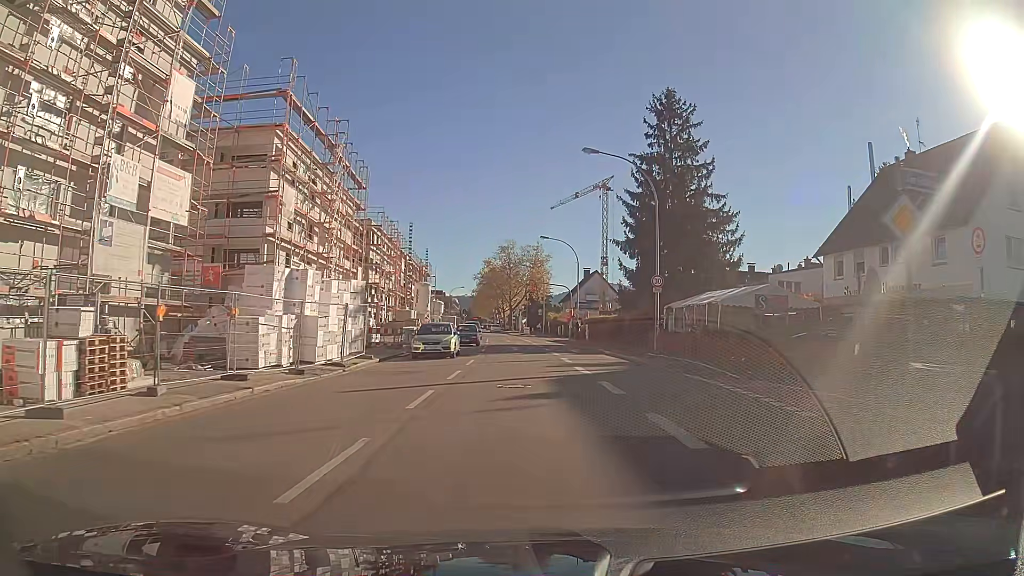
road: secondary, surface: asphalt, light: Day
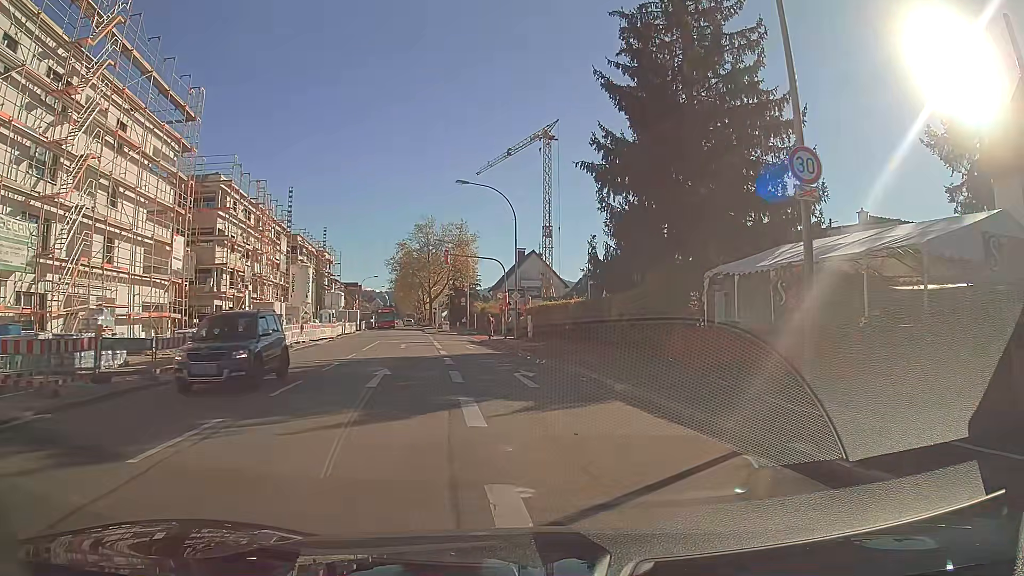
(+1.0, +22.6) m; +6°
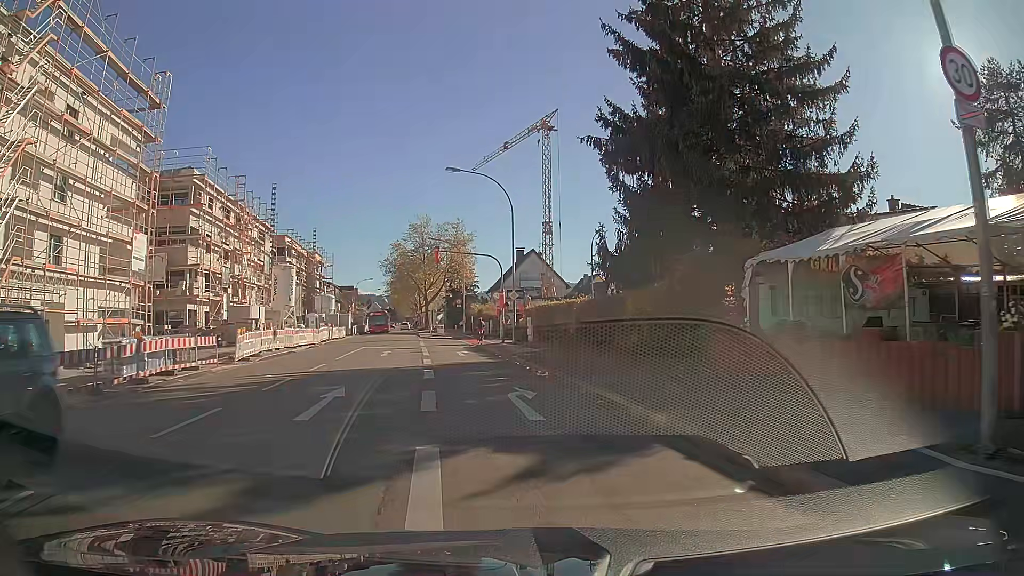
(0.0, +4.2) m; -1°
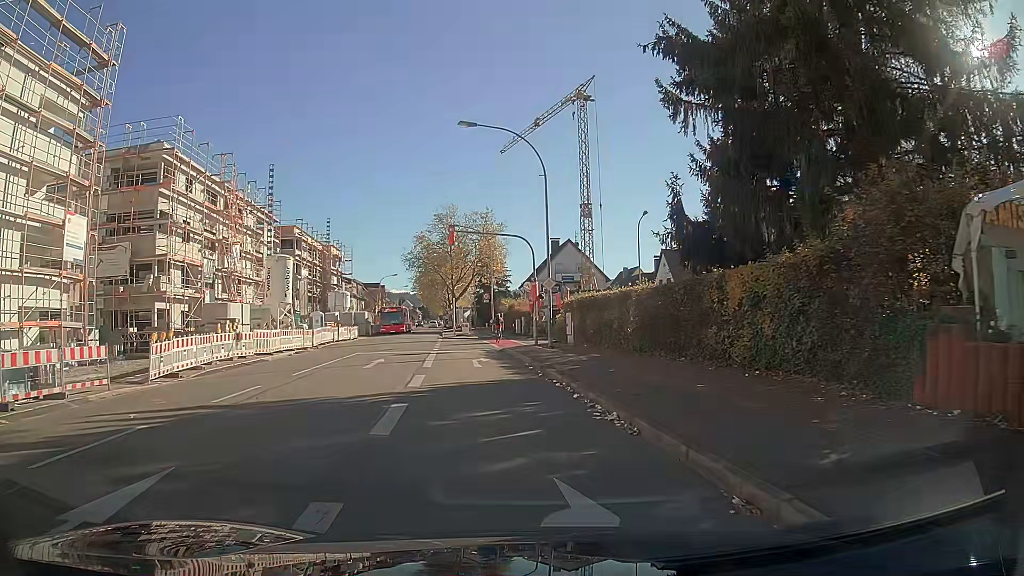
(-0.2, +8.3) m; -4°
(0, +10) (-1, +20) (-2, +30) (0, +40) (+8, +44) (+18, +44) (+28, +45) (+38, +46) (+48, +47) (+58, +48) m
